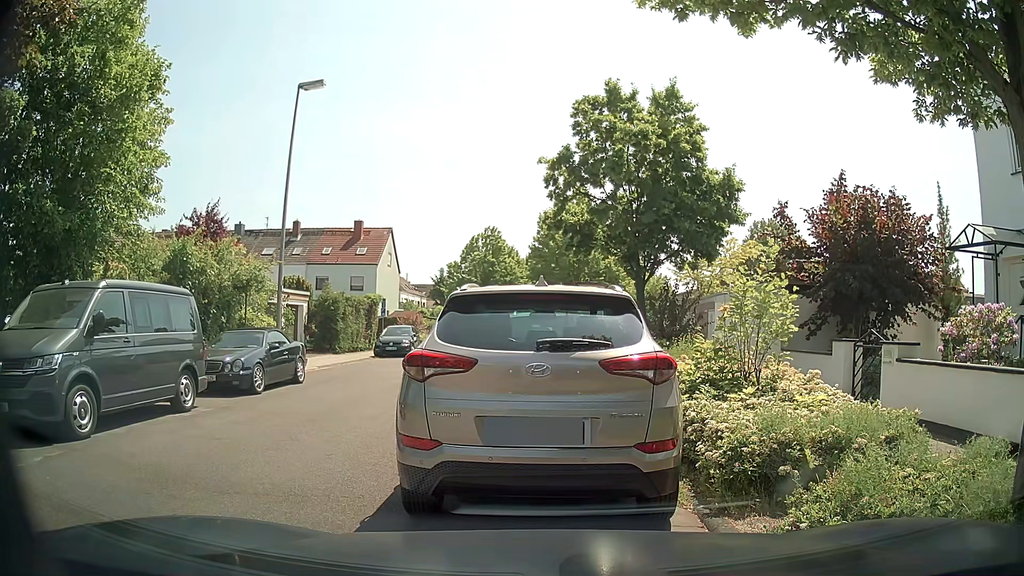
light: Day
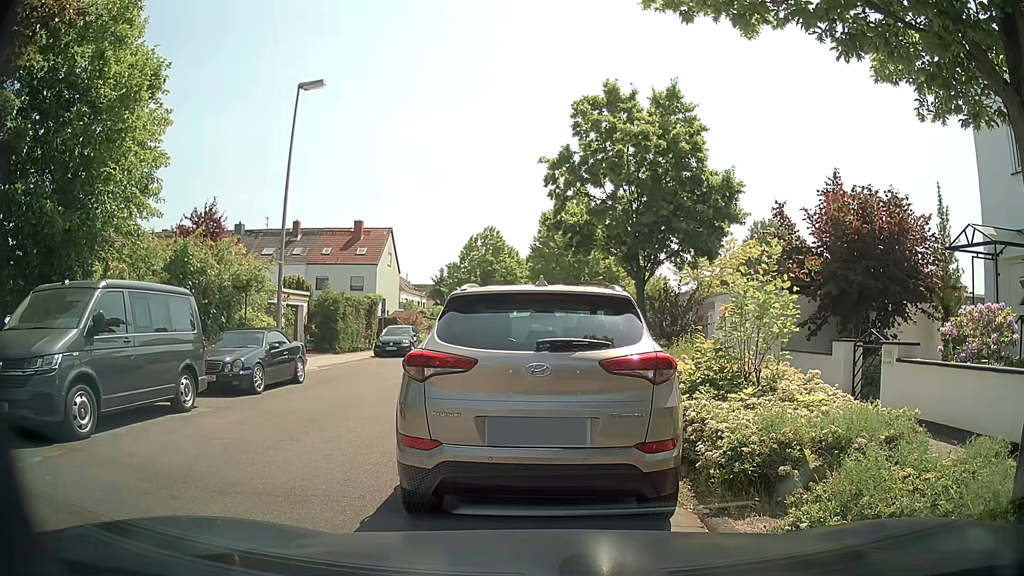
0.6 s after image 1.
(0.0, 0.0) m; 0°
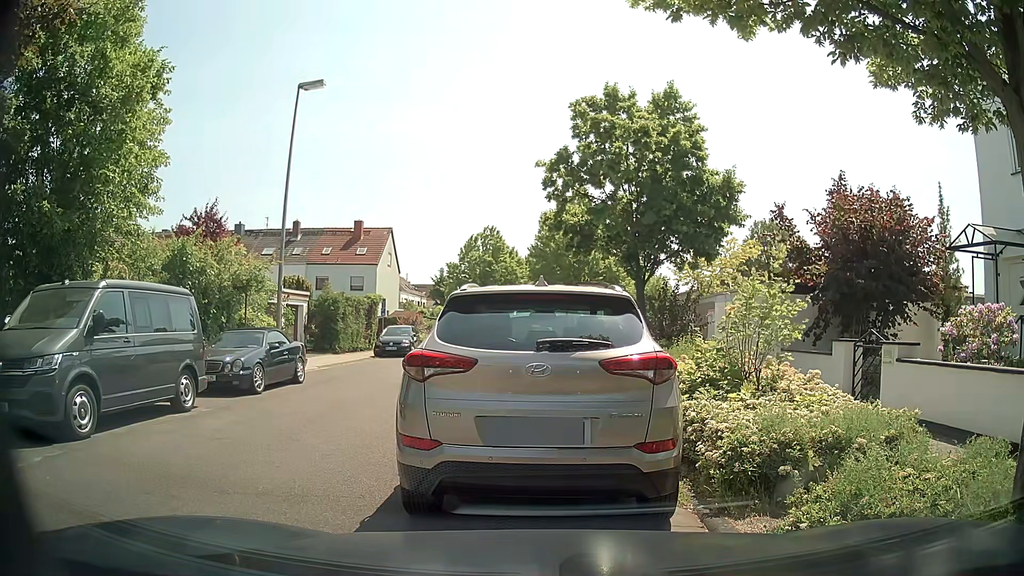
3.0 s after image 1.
(0.0, 0.0) m; 0°
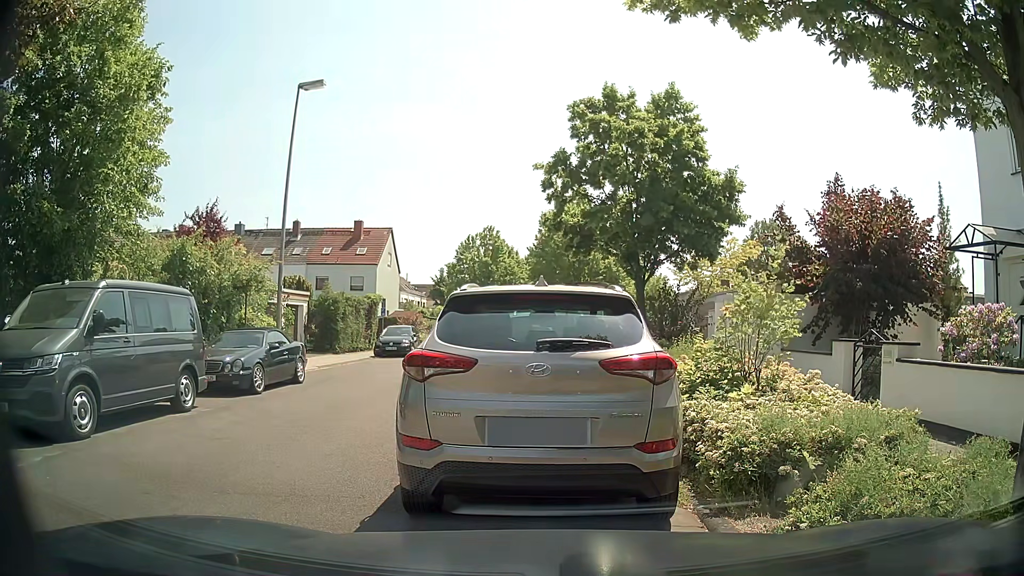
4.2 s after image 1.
(0.0, 0.0) m; 0°
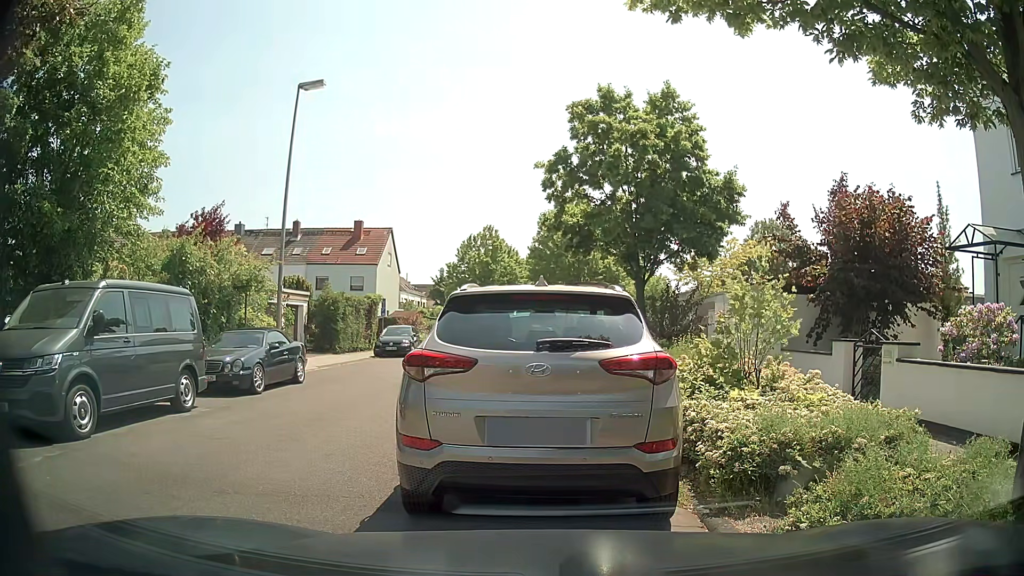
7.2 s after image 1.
(0.0, 0.0) m; 0°
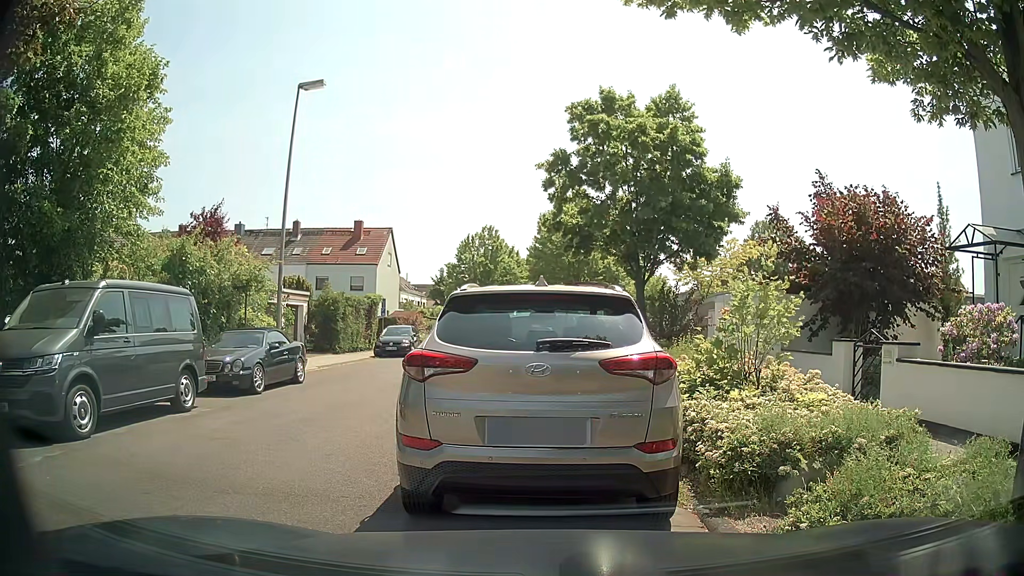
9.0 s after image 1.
(0.0, 0.0) m; 0°
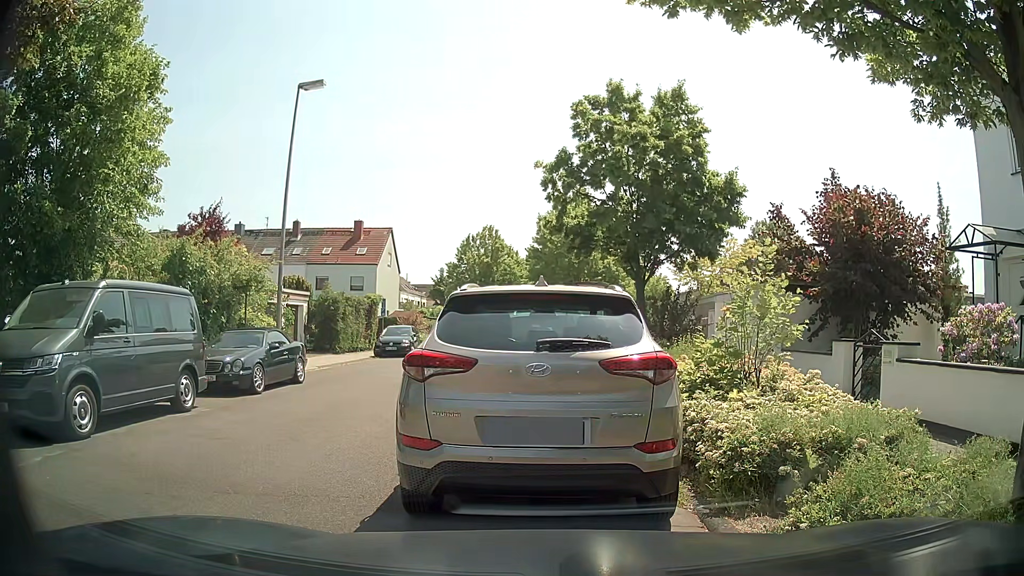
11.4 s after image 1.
(0.0, 0.0) m; 0°
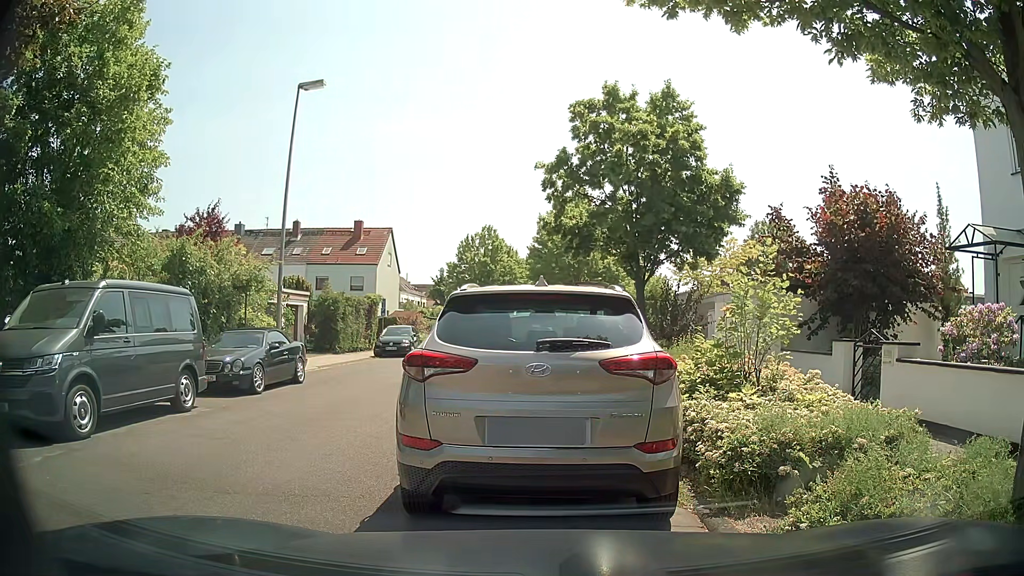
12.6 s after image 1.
(0.0, 0.0) m; 0°
